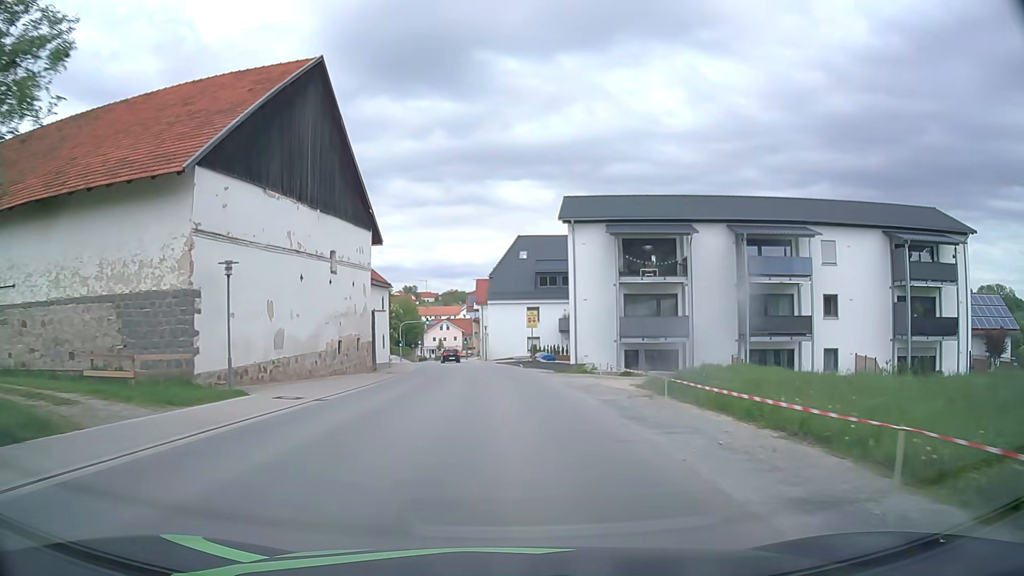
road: tertiary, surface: asphalt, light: Day
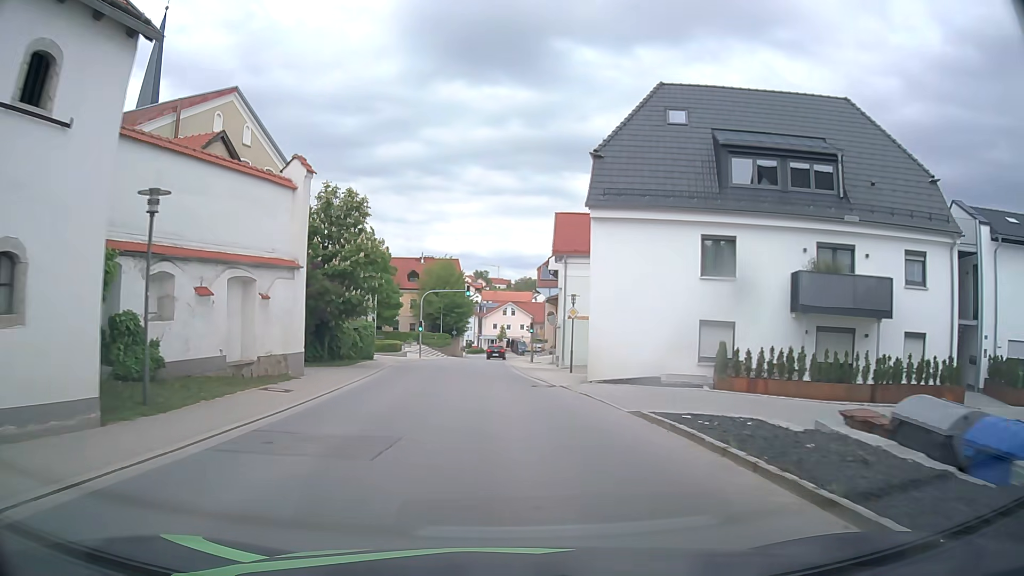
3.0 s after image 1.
(-1.5, +39.8) m; -6°
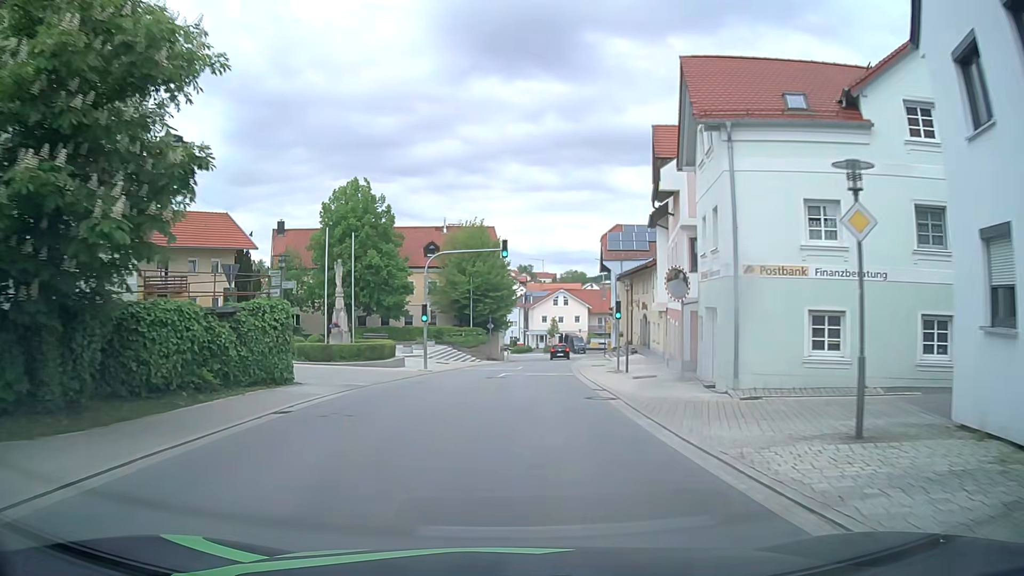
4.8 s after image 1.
(-0.9, +23.9) m; -4°
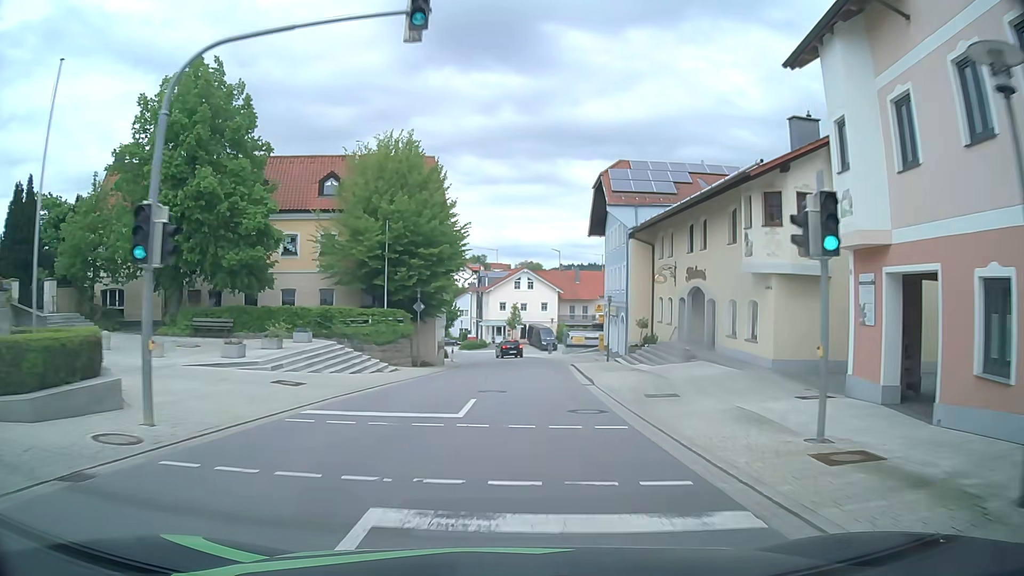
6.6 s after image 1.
(+0.3, +23.8) m; +4°
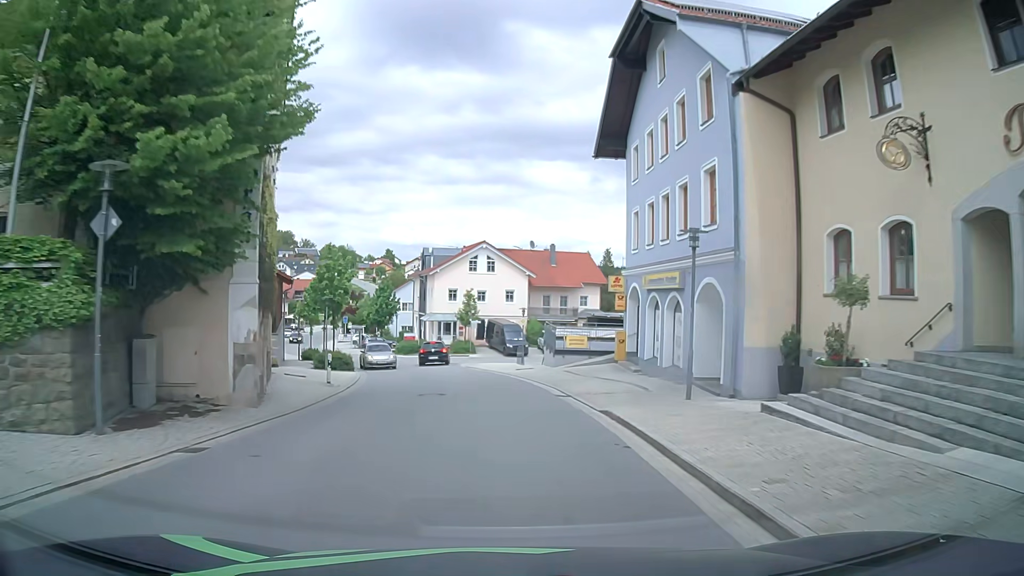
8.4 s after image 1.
(+0.9, +23.8) m; +3°
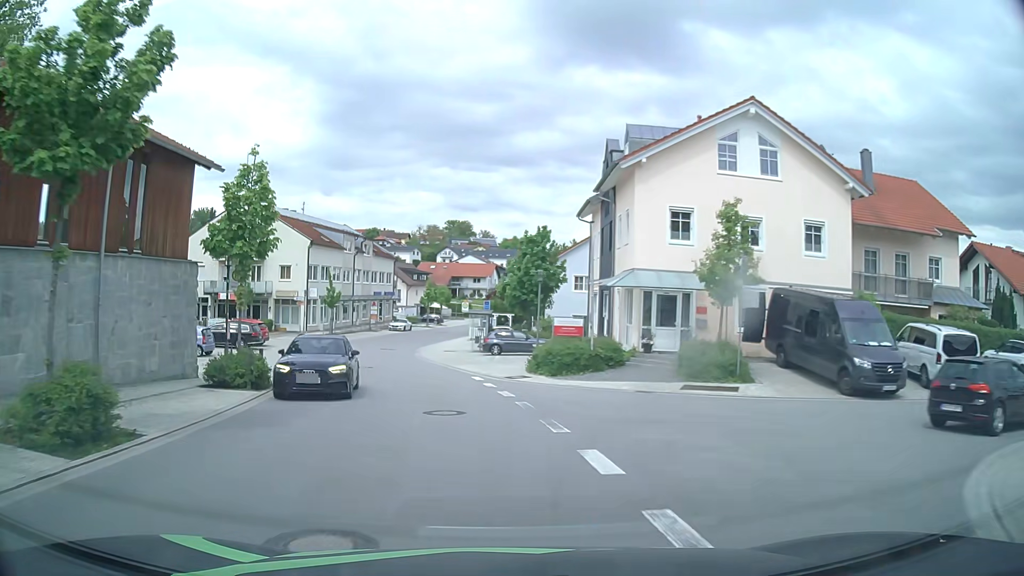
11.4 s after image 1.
(-3.4, +39.2) m; -16°
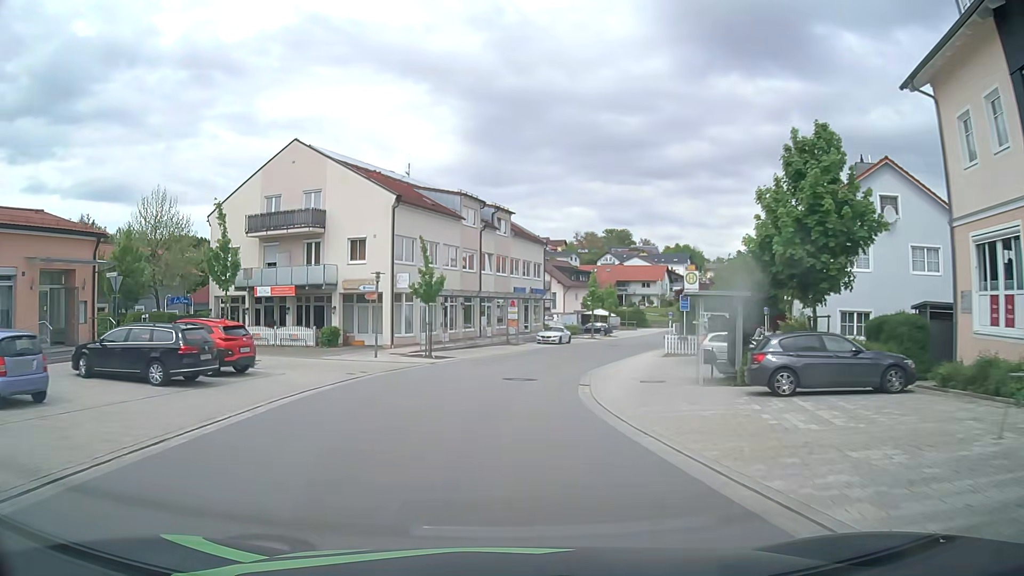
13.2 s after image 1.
(-2.9, +23.4) m; -14°
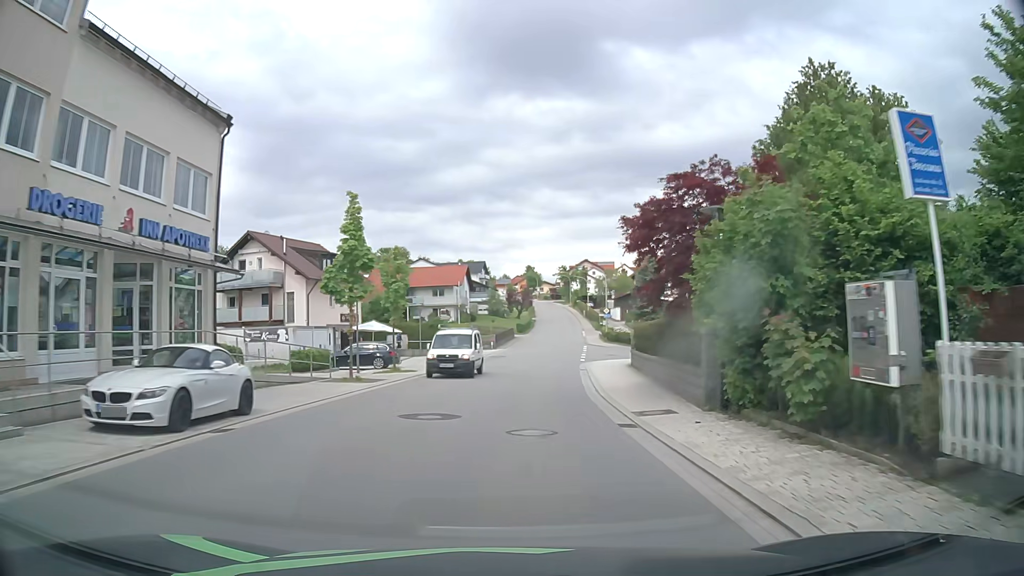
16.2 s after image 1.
(+5.0, +38.8) m; +18°
(0, +10) (+1, +20) (+2, +30) (+3, +40) (+4, +50) (+5, +60) (+6, +70) (+7, +80) (+8, +90) (+9, +100) m
